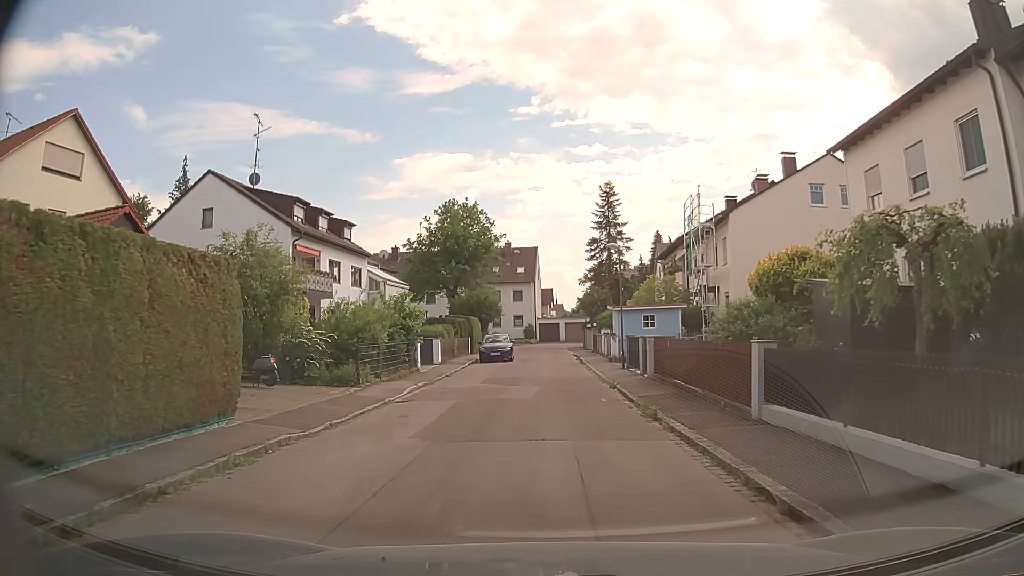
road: residential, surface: asphalt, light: Day
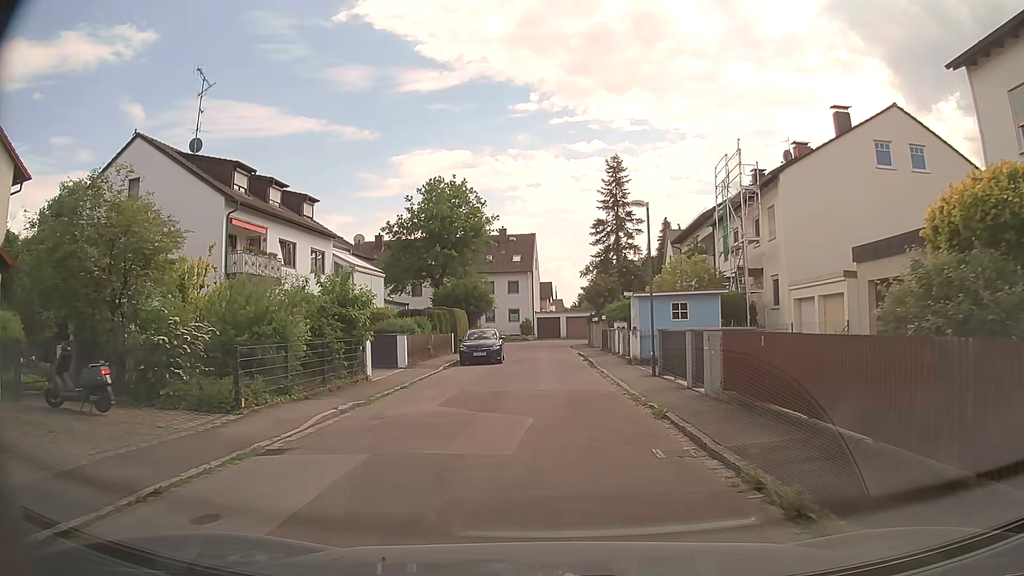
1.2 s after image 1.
(-0.1, +7.7) m; 0°
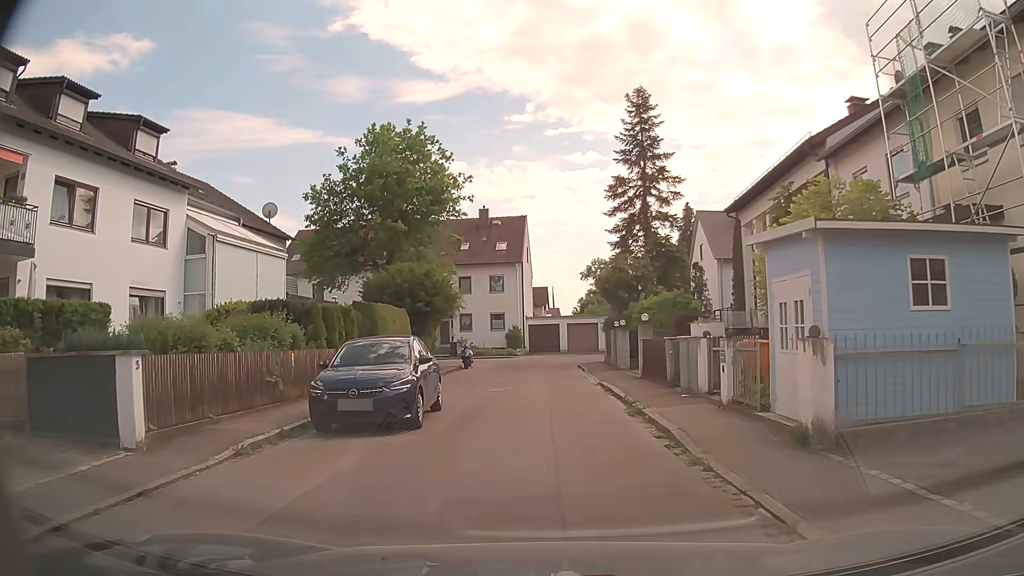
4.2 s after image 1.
(0.0, +17.1) m; 0°
